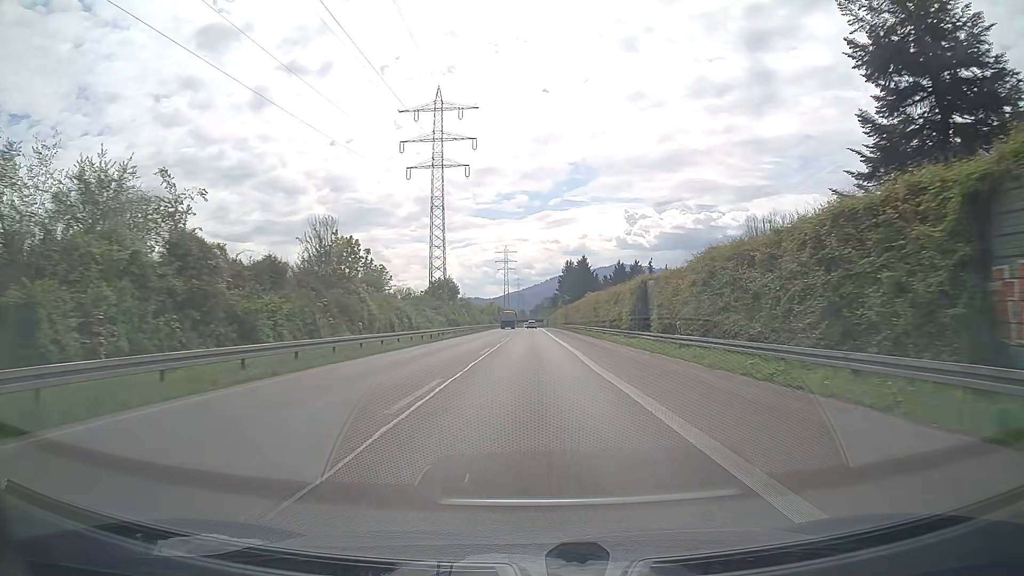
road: trunk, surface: asphalt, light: Day
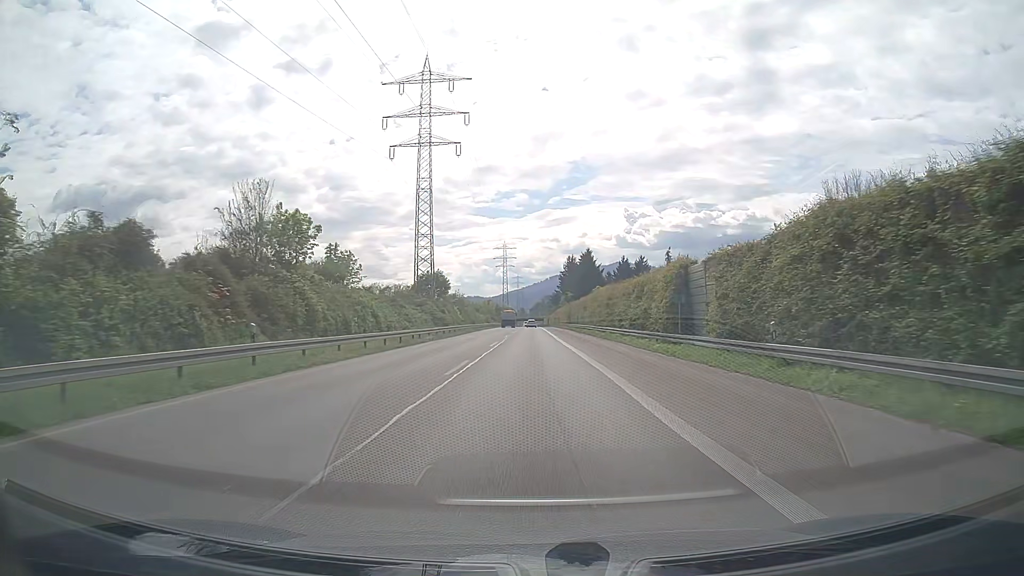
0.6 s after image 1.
(0.0, +11.4) m; +1°
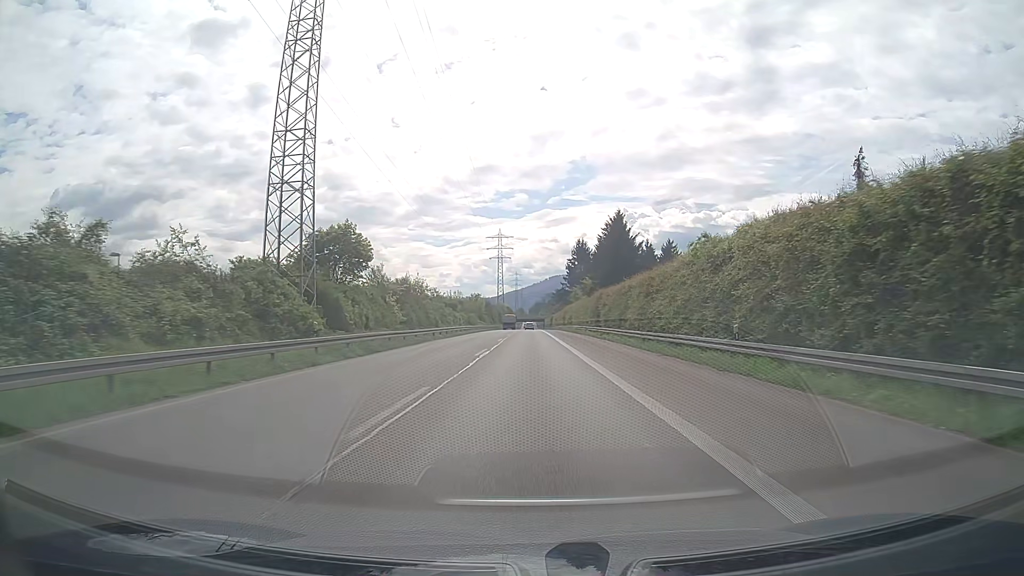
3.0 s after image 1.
(-0.3, +45.1) m; 0°
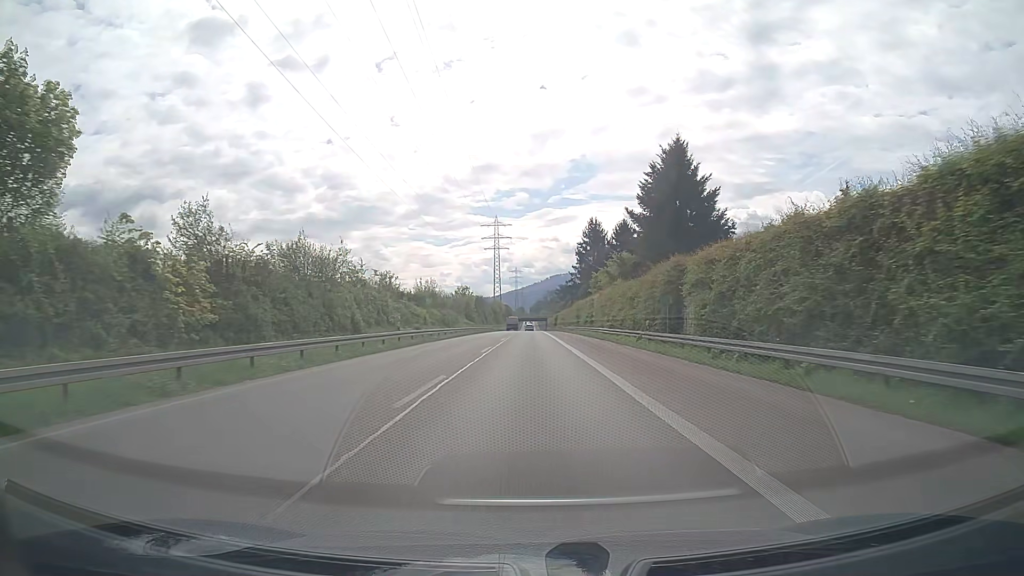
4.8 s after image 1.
(0.0, +33.5) m; 0°
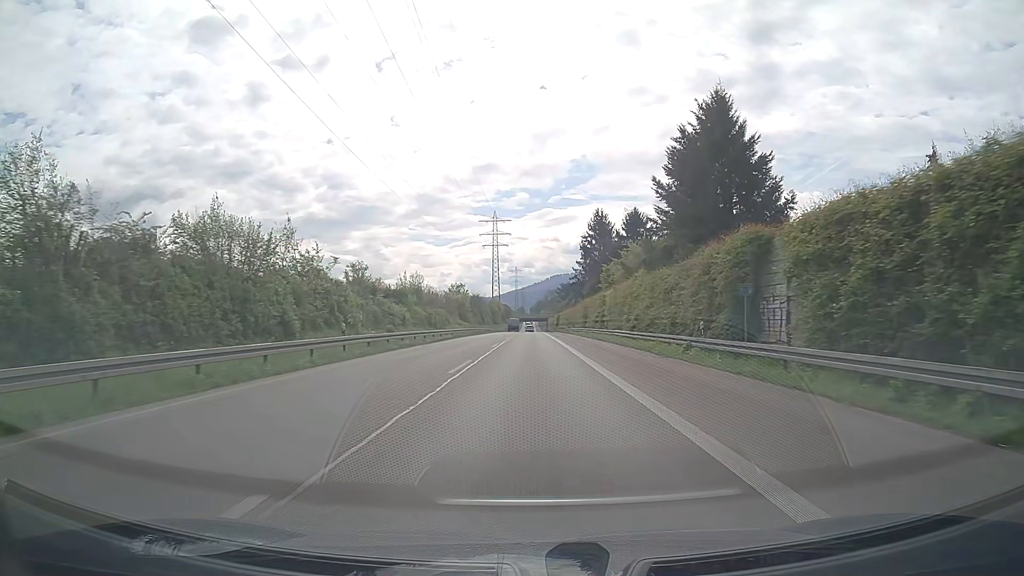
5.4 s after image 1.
(0.0, +11.1) m; 0°
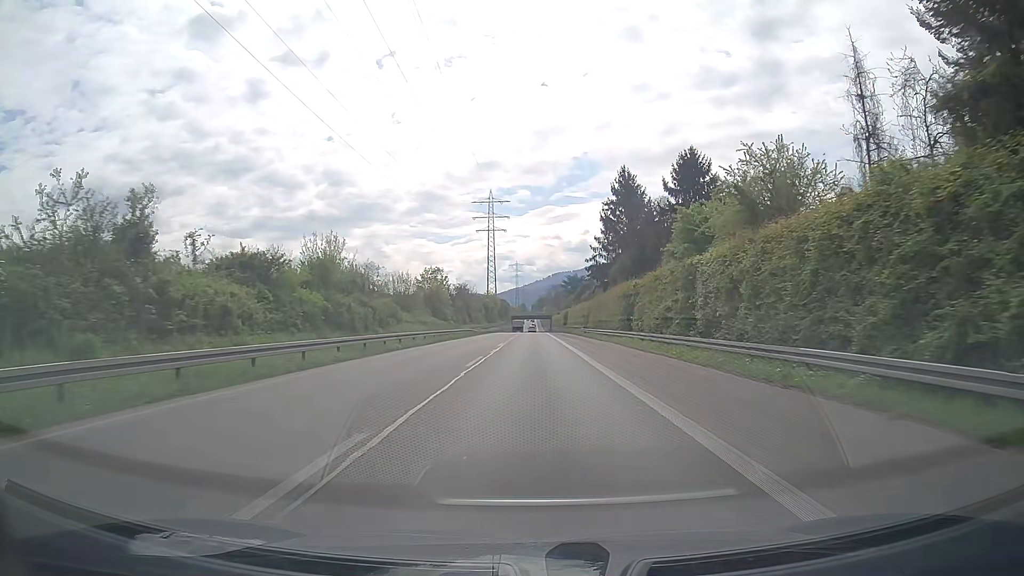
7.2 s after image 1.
(0.0, +33.2) m; 0°
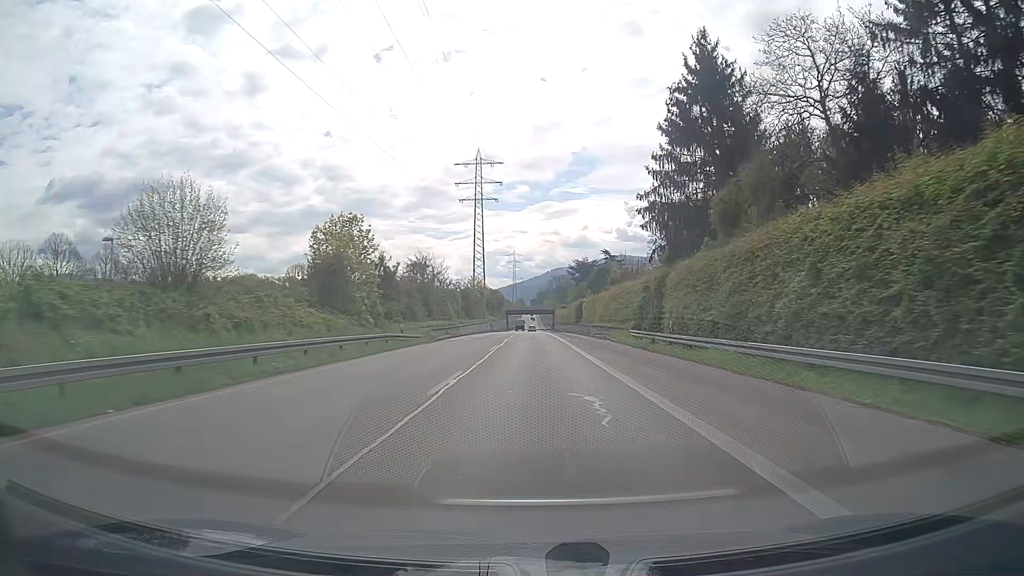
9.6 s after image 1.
(0.0, +44.3) m; 0°
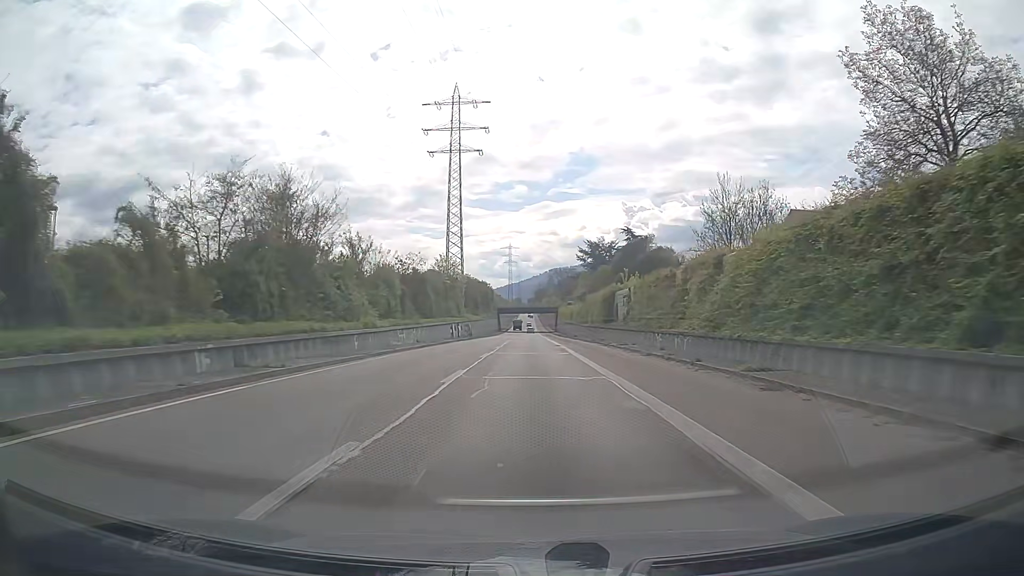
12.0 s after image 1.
(+0.2, +44.6) m; 0°
(0, +10) (0, +20) (0, +30) (0, +40) (0, +50) (0, +60) (0, +70) (0, +80) (0, +90) (0, +100) m
